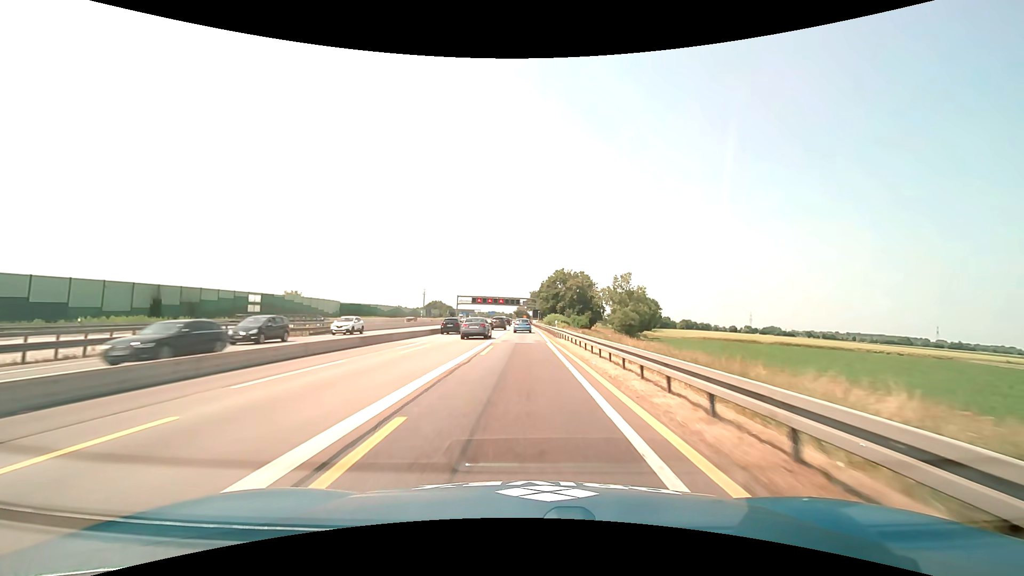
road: motorway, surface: asphalt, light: Day
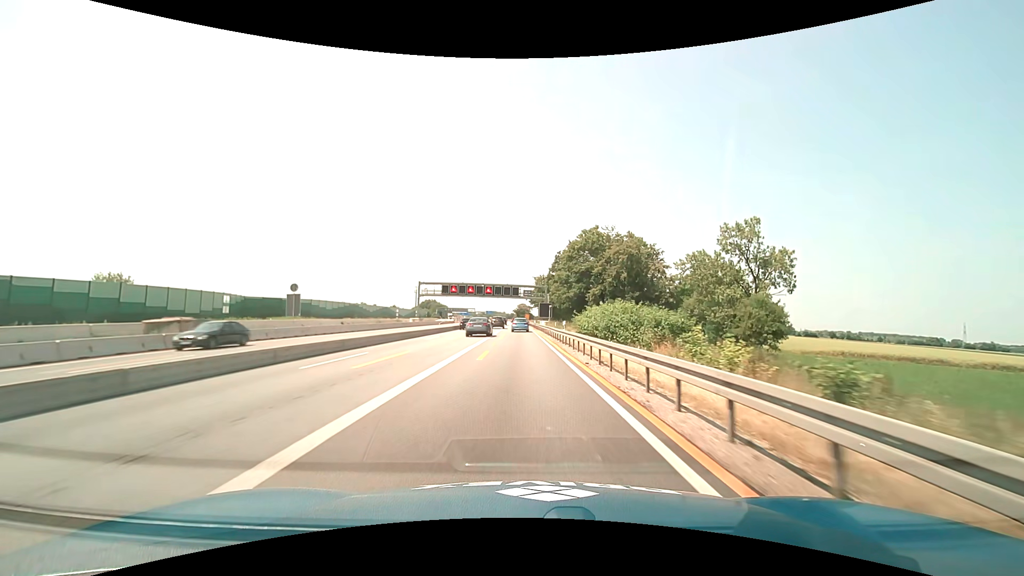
(-0.4, +62.7) m; 0°
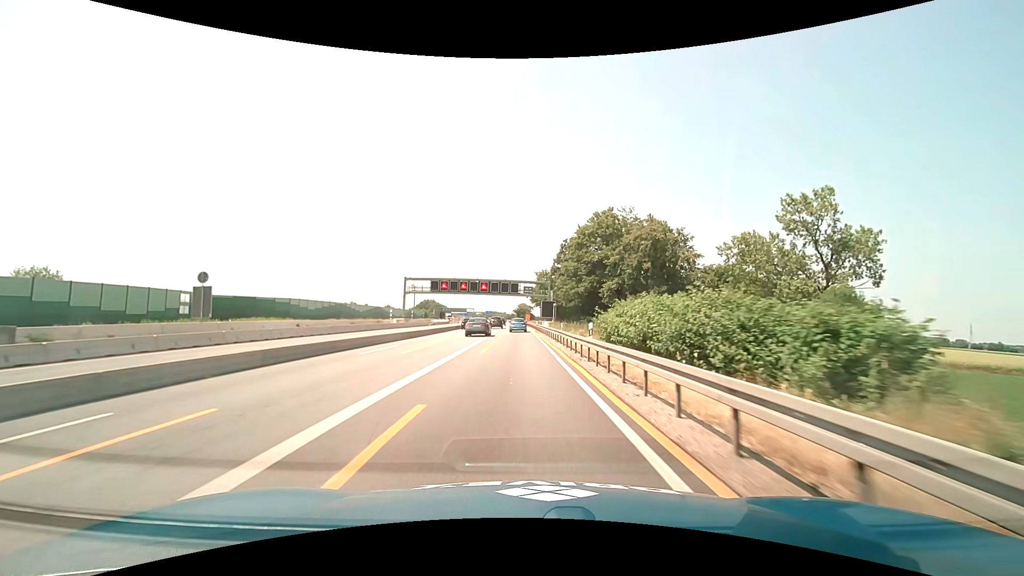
(0.0, +12.6) m; 0°
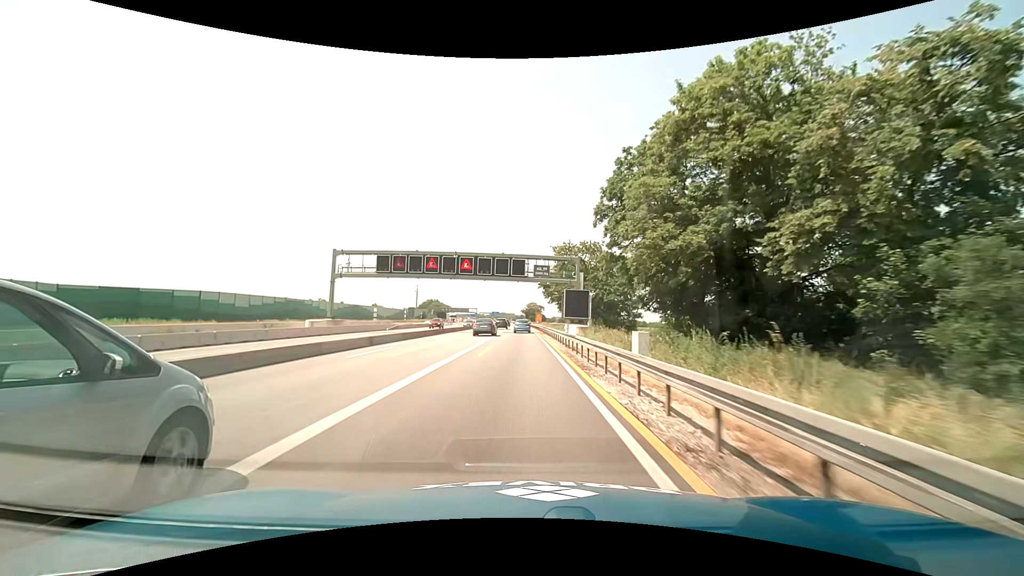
(-0.4, +37.9) m; -1°
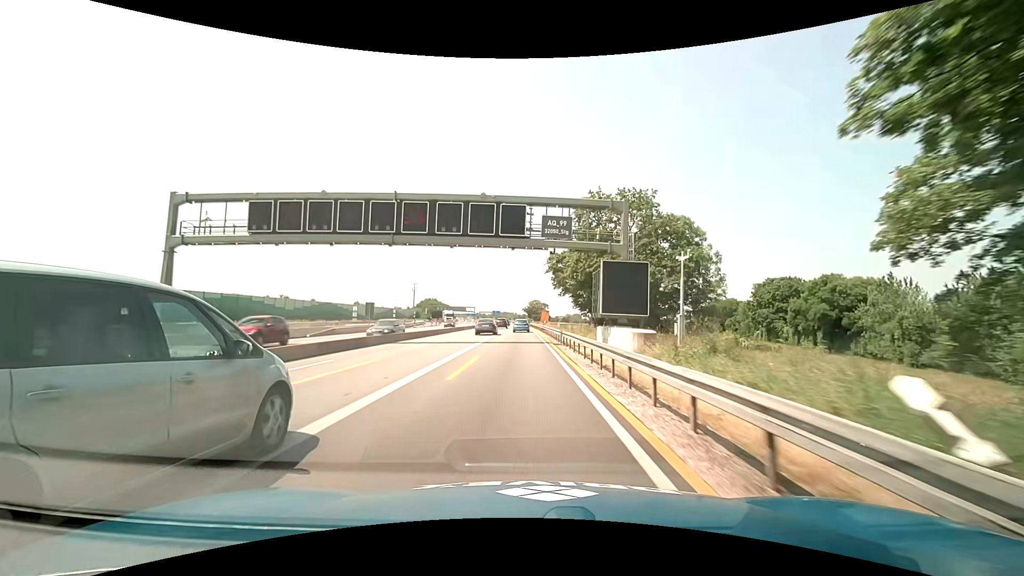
(0.0, +25.3) m; 0°
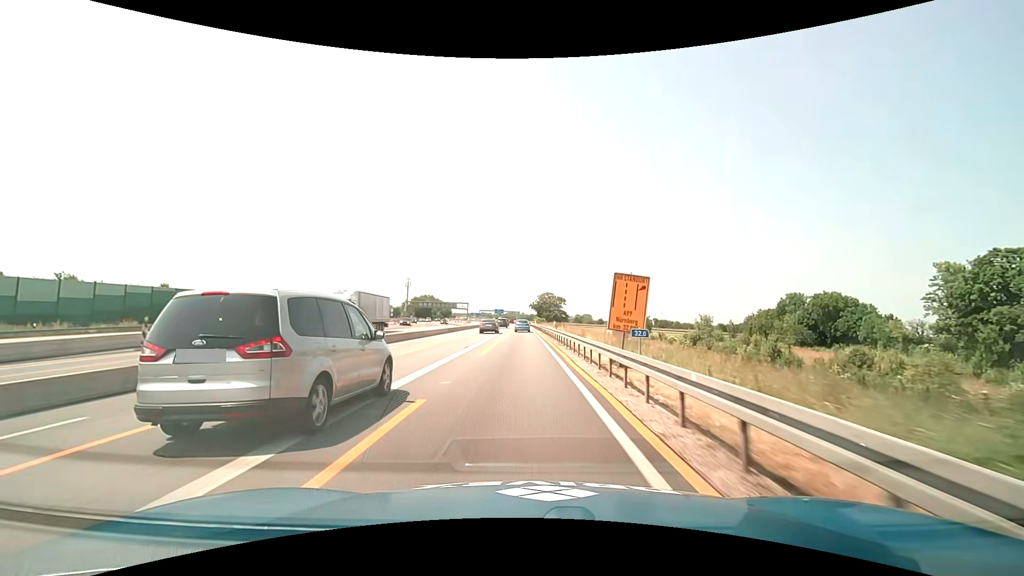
(-0.7, +63.7) m; -1°
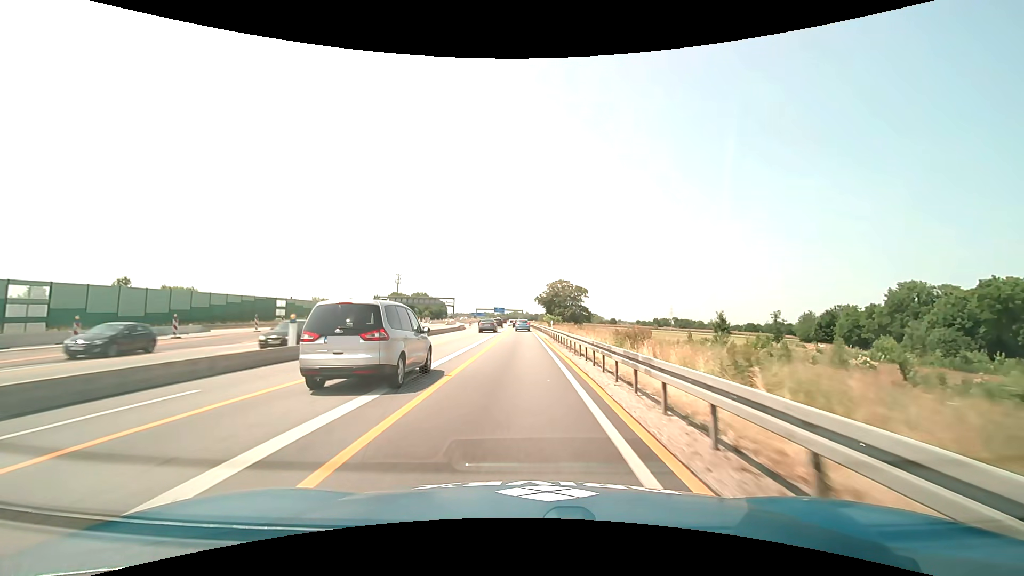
(-0.1, +51.4) m; 0°
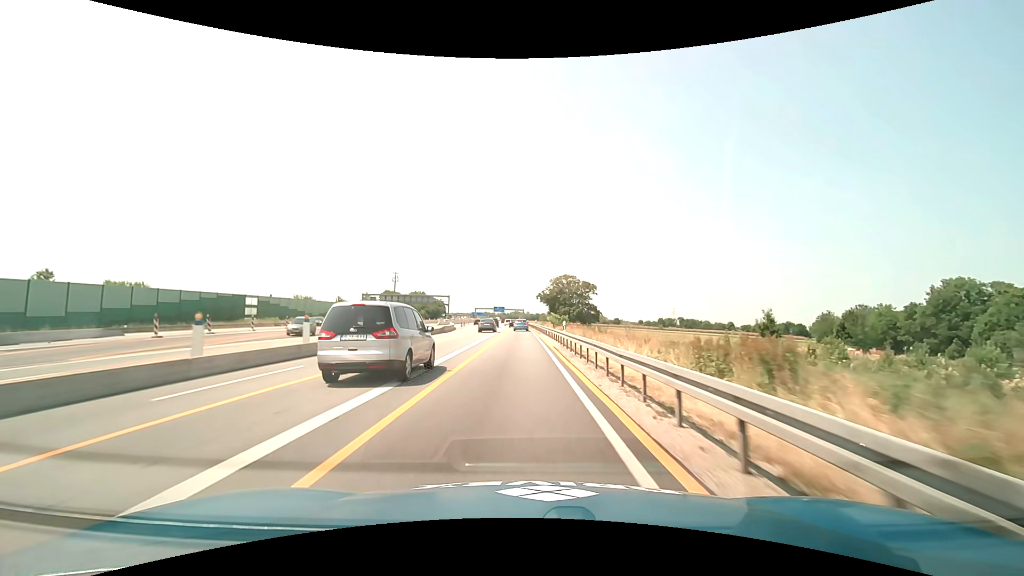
(0.0, +12.9) m; 0°
(0, +10) (0, +20) (0, +30) (0, +40) (0, +50) (-1, +60) (-1, +70) (-2, +80) (-2, +90) (-3, +100) m
